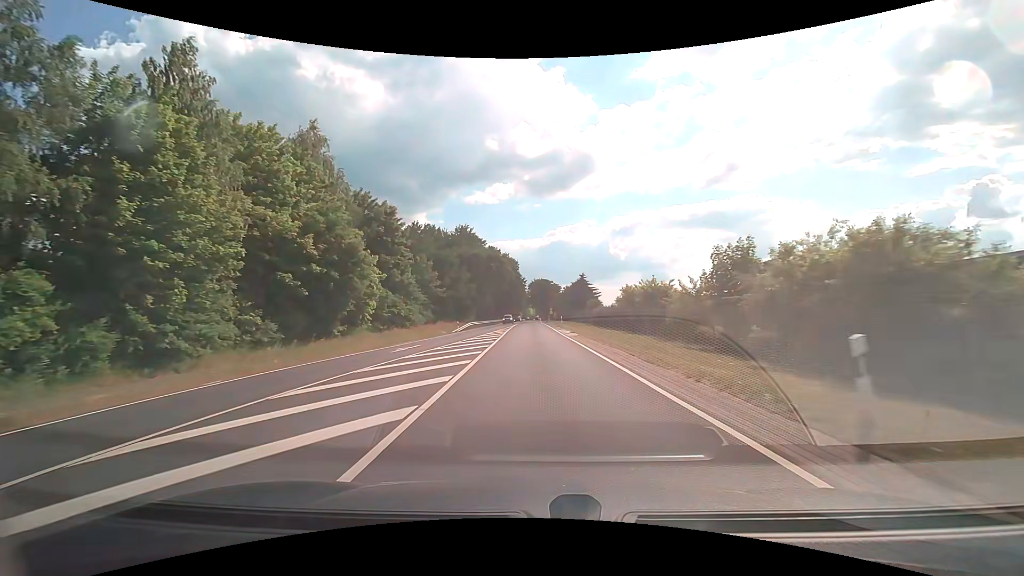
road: primary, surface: asphalt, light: Day
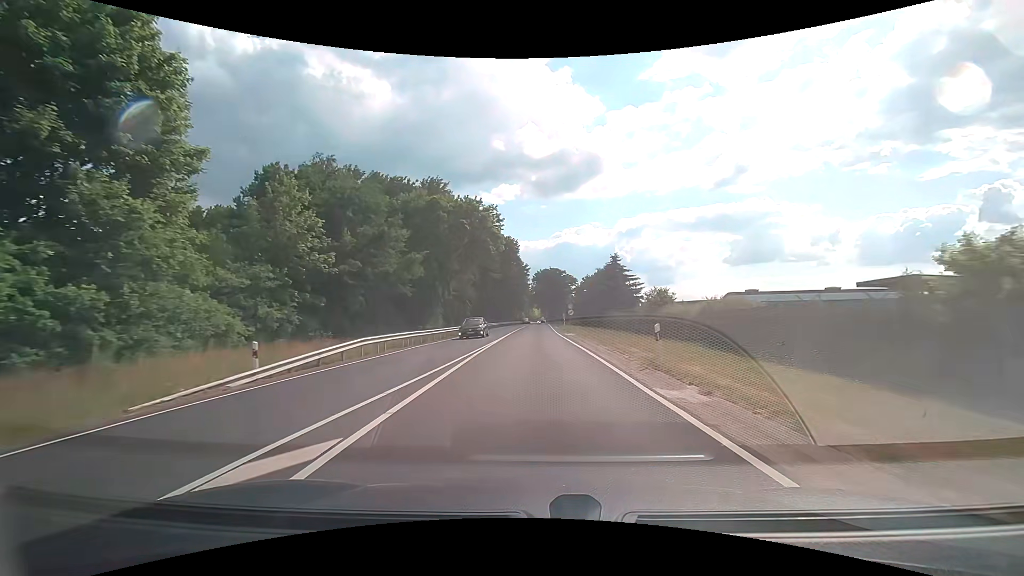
(-0.4, +40.6) m; -1°
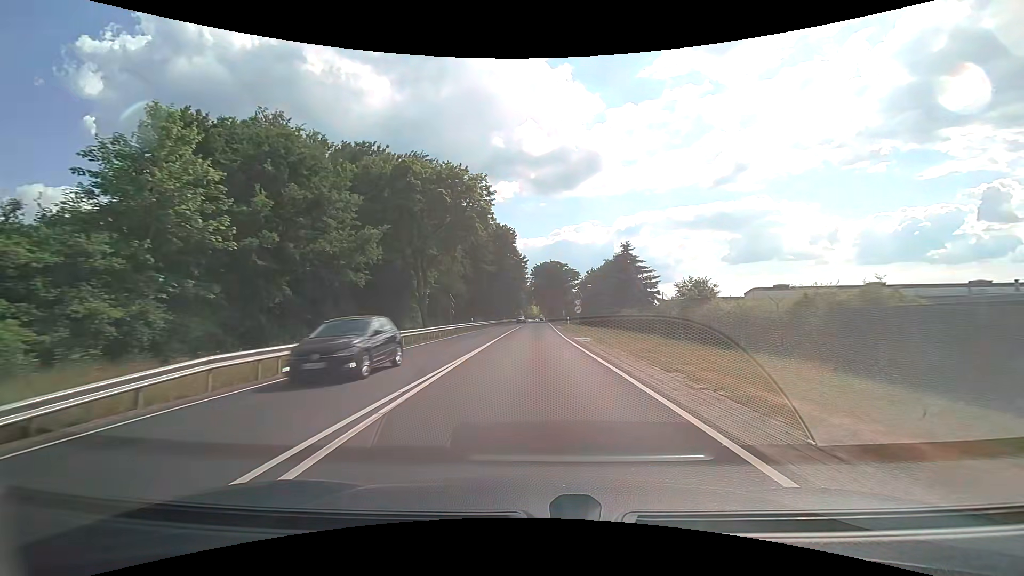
(0.0, +10.3) m; 0°
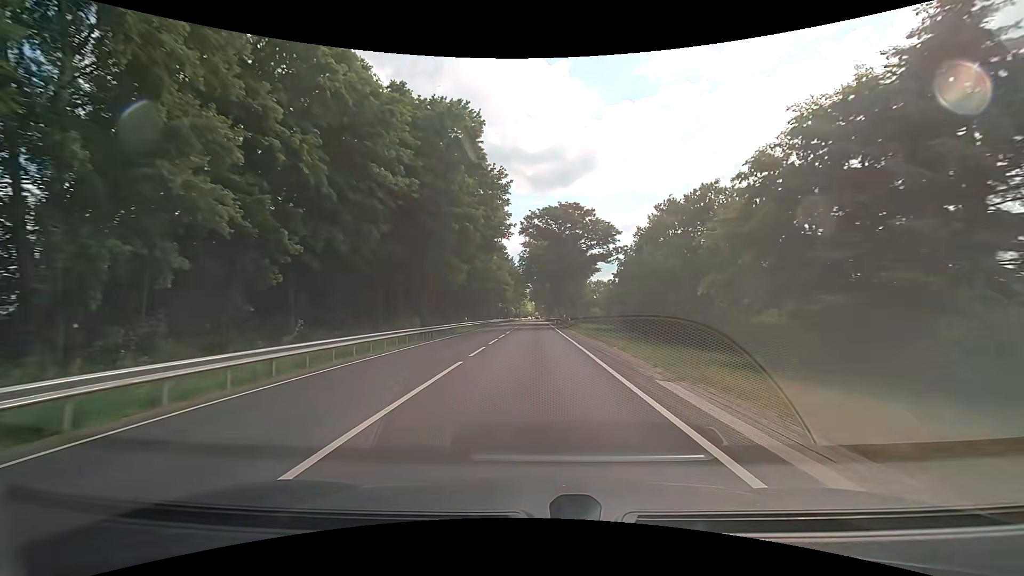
(+0.2, +52.2) m; 0°
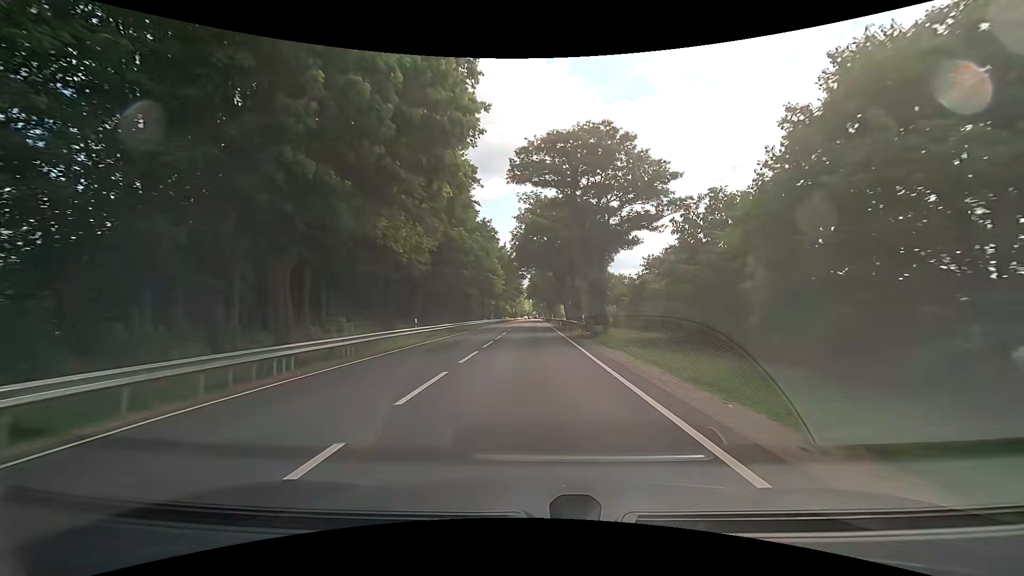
(0.0, +21.0) m; 0°
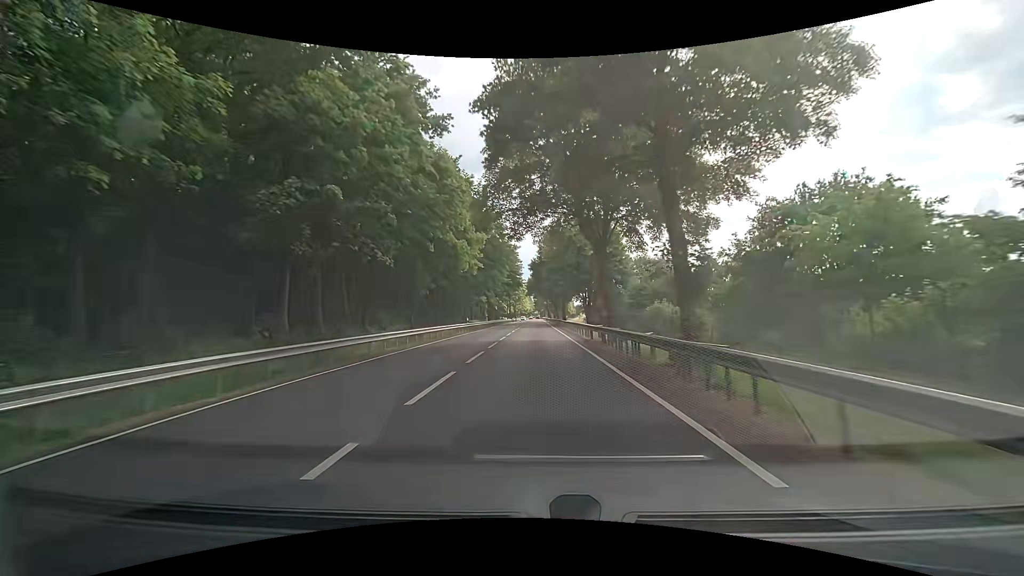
(0.0, +31.3) m; 0°
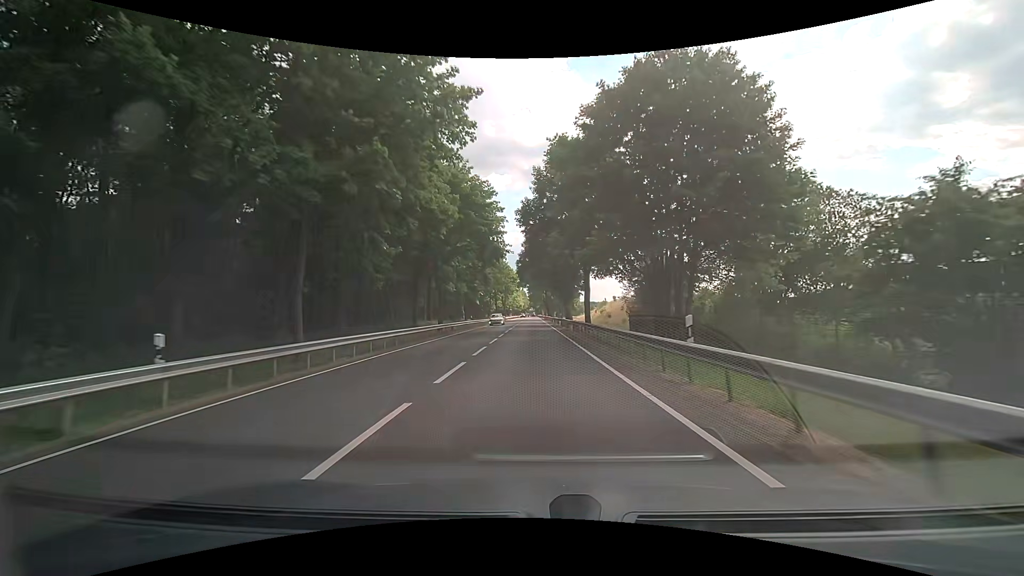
(0.0, +41.6) m; +1°
